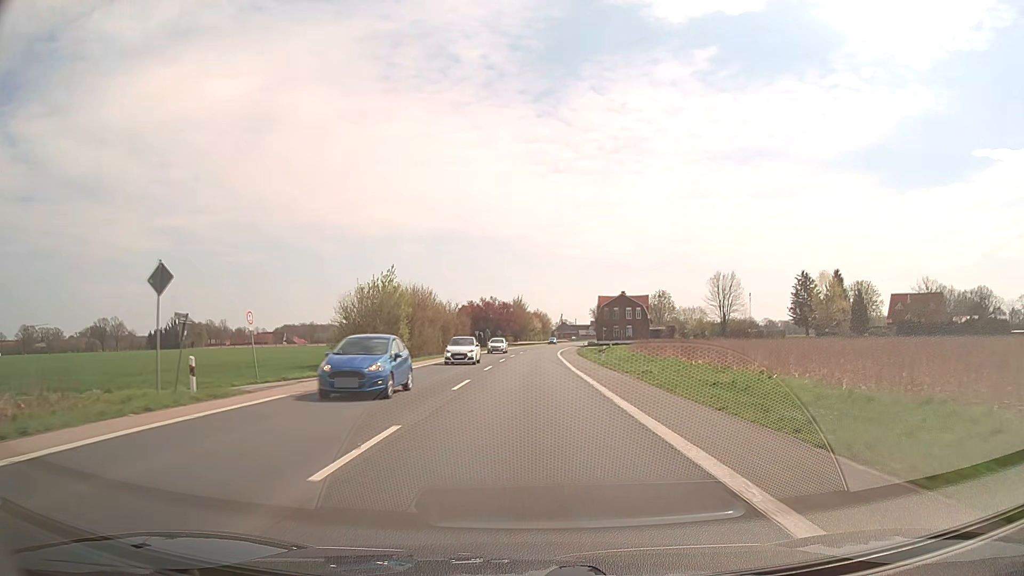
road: secondary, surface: asphalt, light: Day
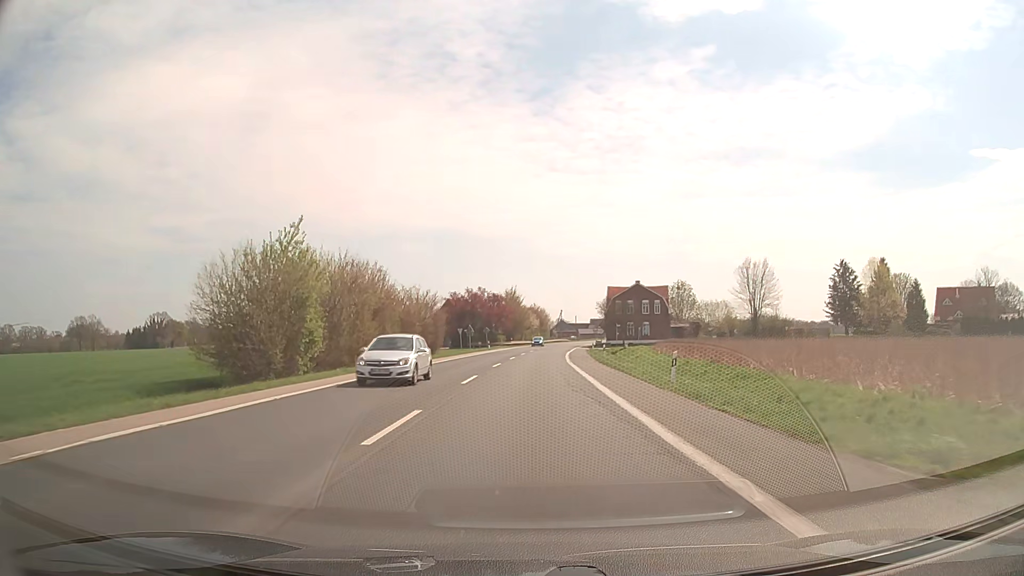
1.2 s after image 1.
(0.0, +21.6) m; 0°
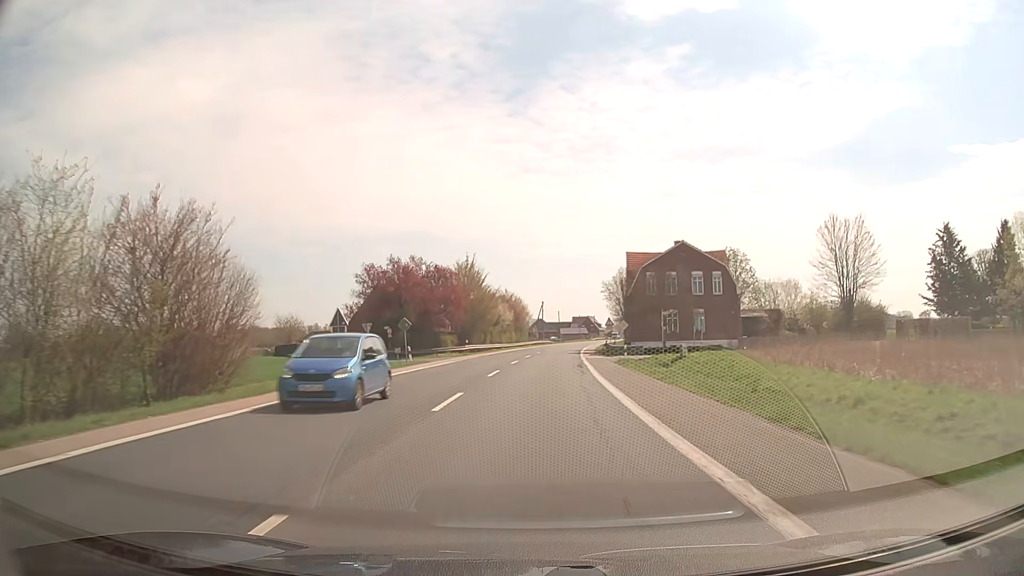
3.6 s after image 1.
(+0.6, +43.2) m; +2°
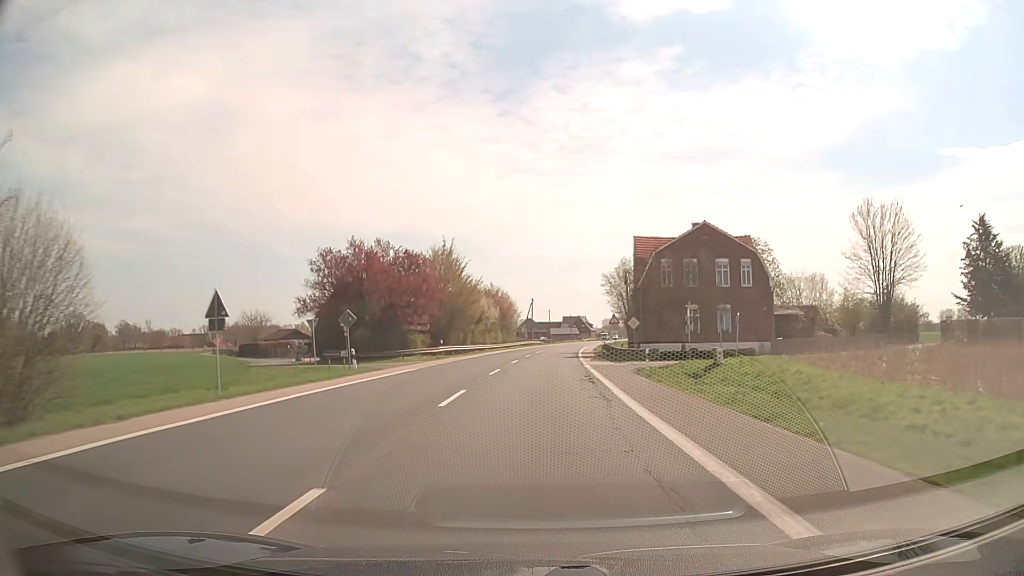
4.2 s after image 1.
(+0.1, +10.8) m; +1°
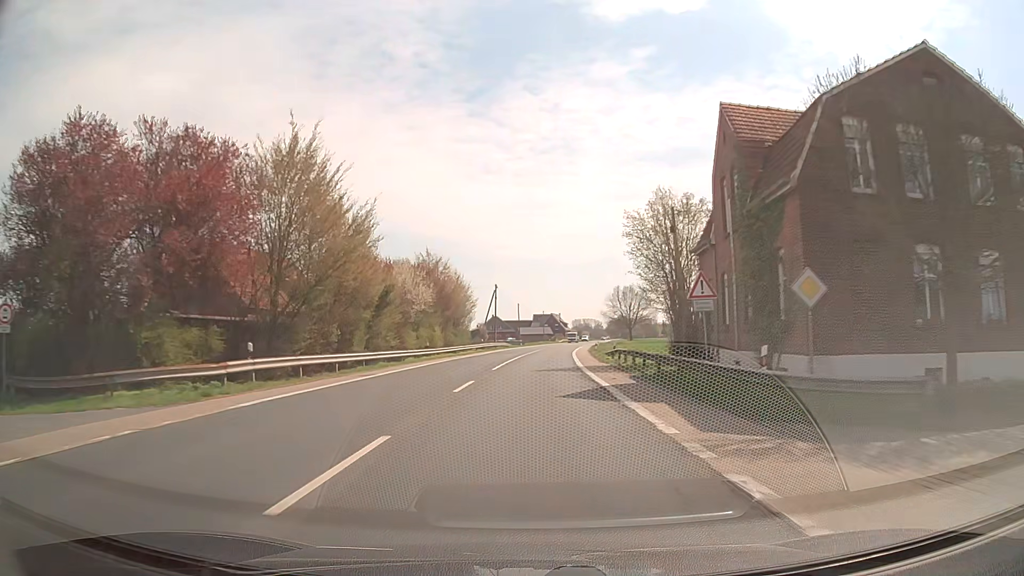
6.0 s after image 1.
(+0.8, +32.3) m; +3°
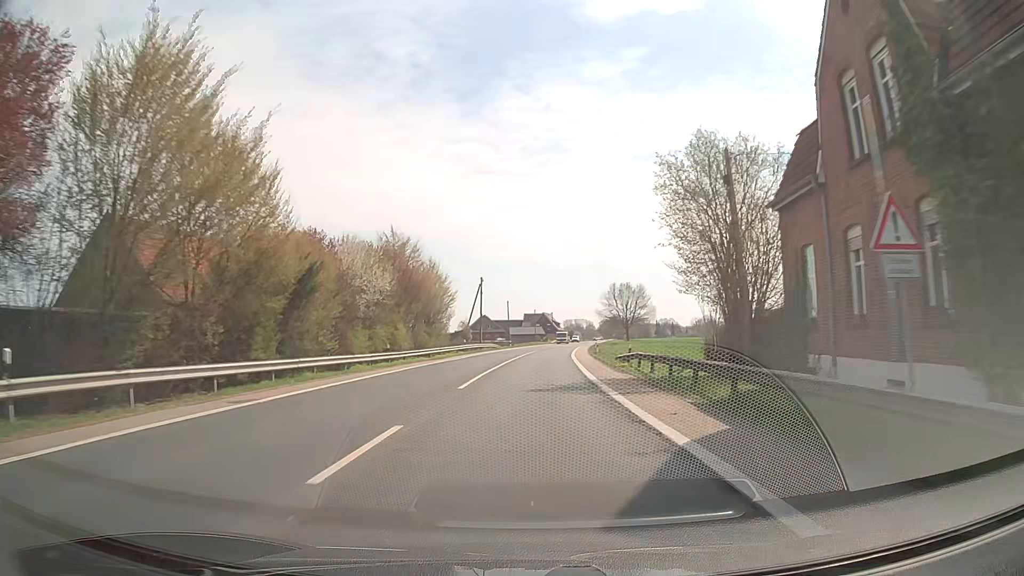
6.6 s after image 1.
(+0.1, +10.7) m; +1°
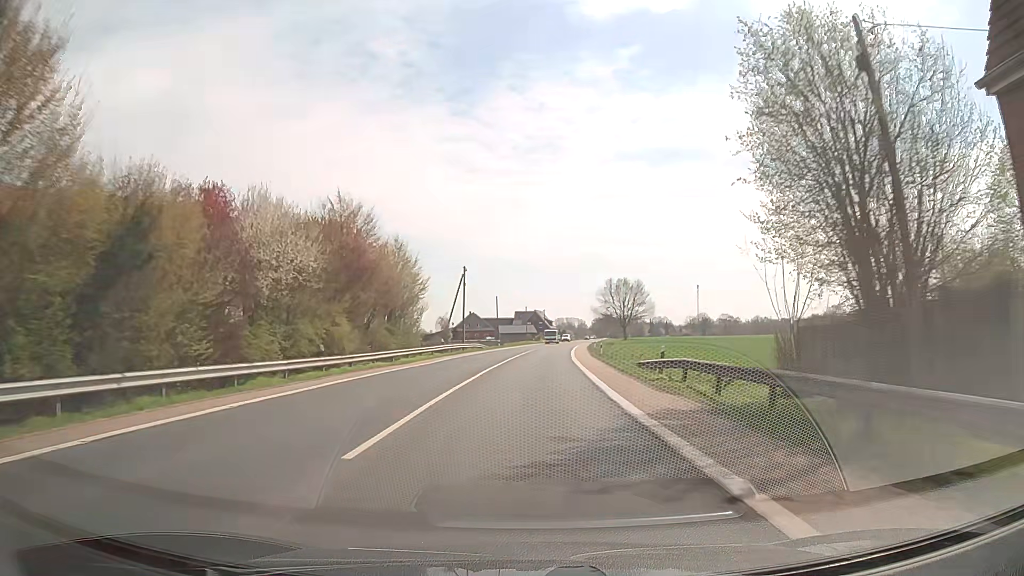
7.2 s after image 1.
(0.0, +10.7) m; +1°
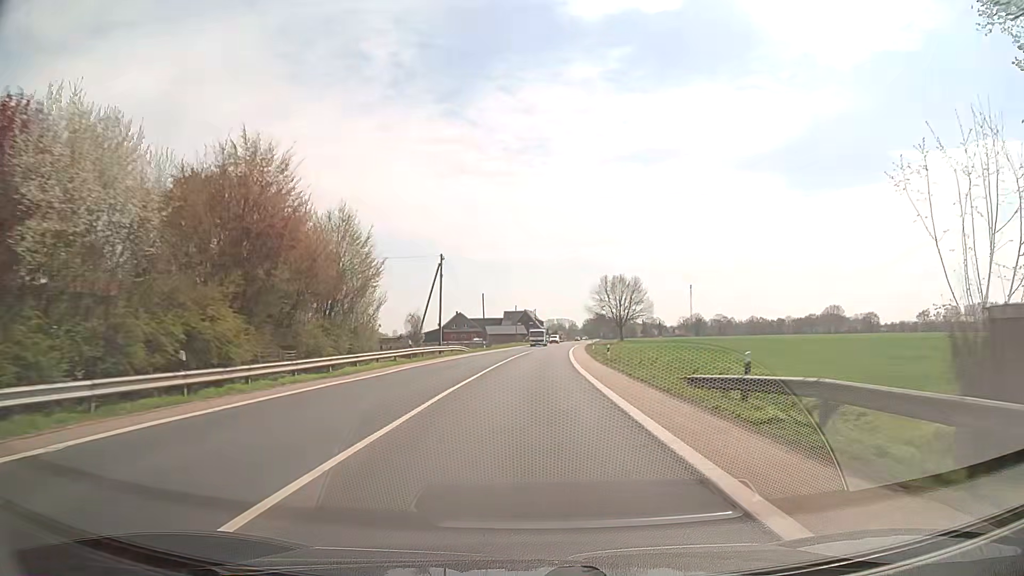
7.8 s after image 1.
(+0.1, +10.7) m; +1°
(0, +10) (0, +20) (0, +30) (+1, +40) (+1, +50) (+2, +60) (+3, +70) (+3, +80) (+4, +90) (+5, +100) m
